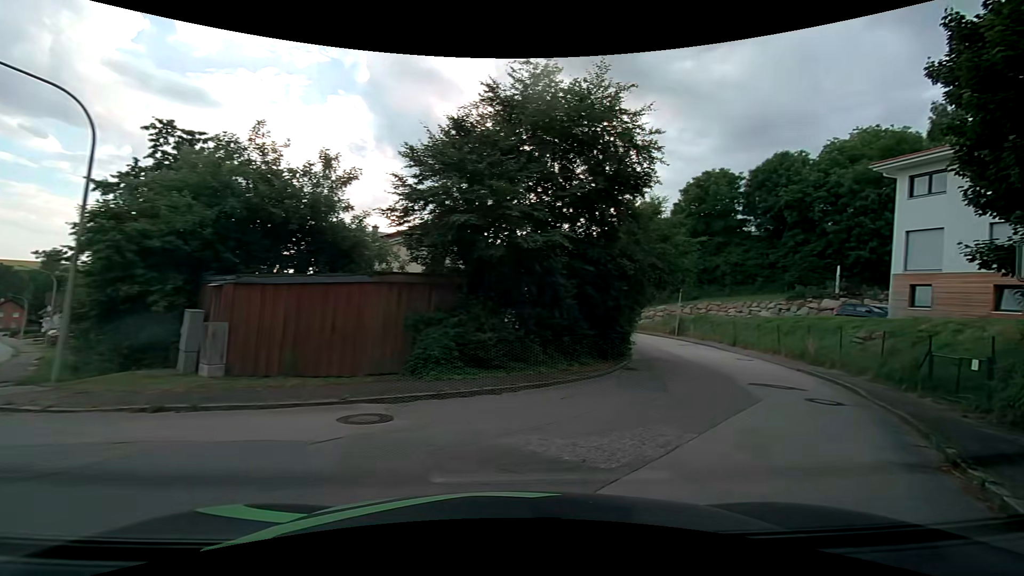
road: tertiary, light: Day
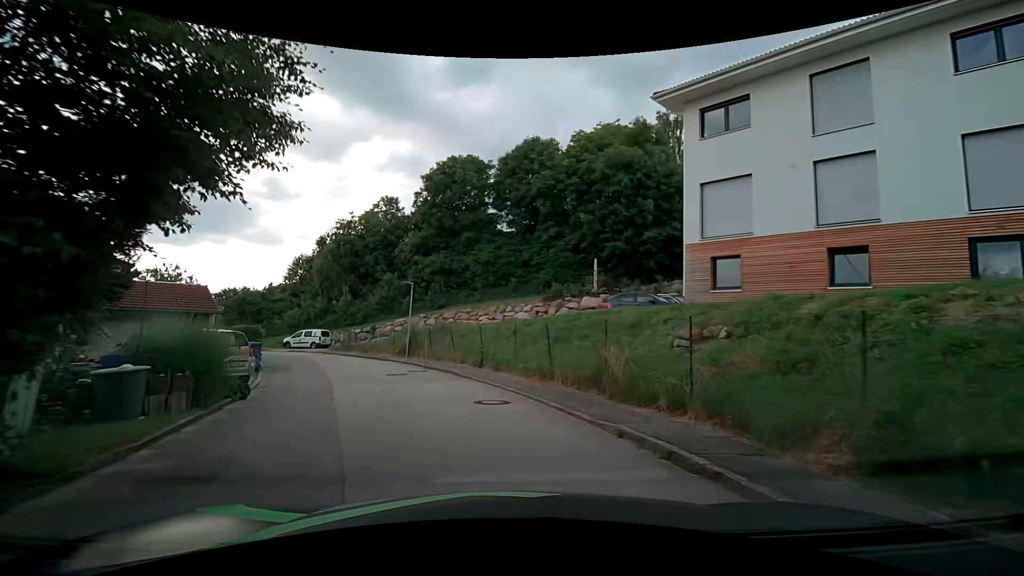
(+6.5, +13.0) m; +28°
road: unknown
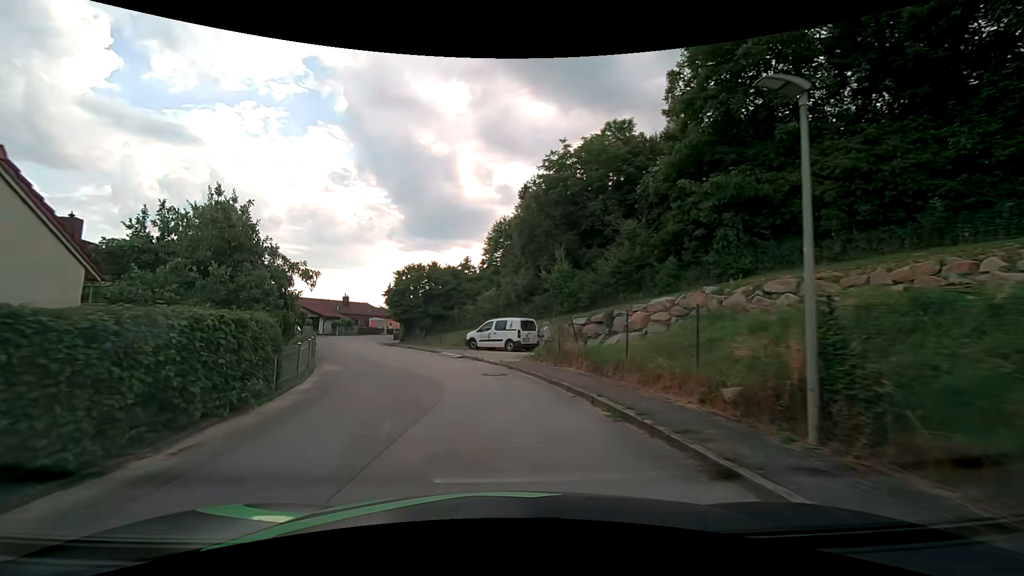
(-4.6, +22.3) m; -24°
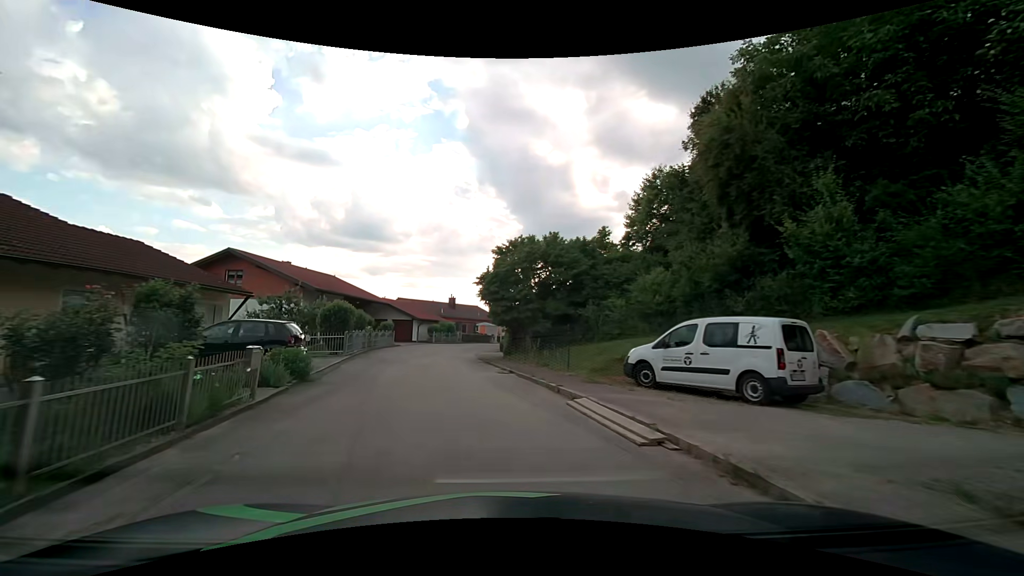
(-1.9, +15.2) m; -13°
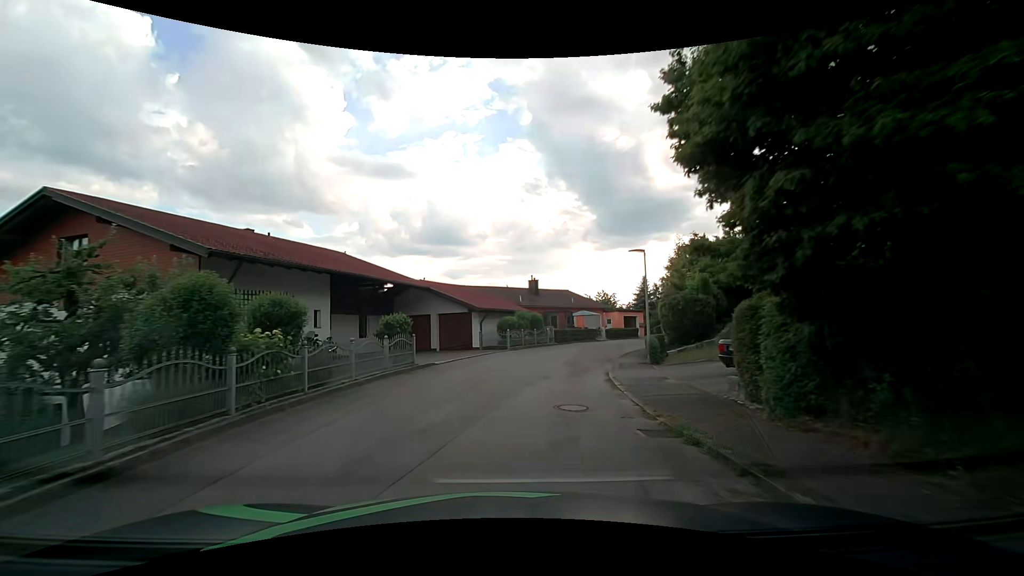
(-2.2, +21.1) m; -9°
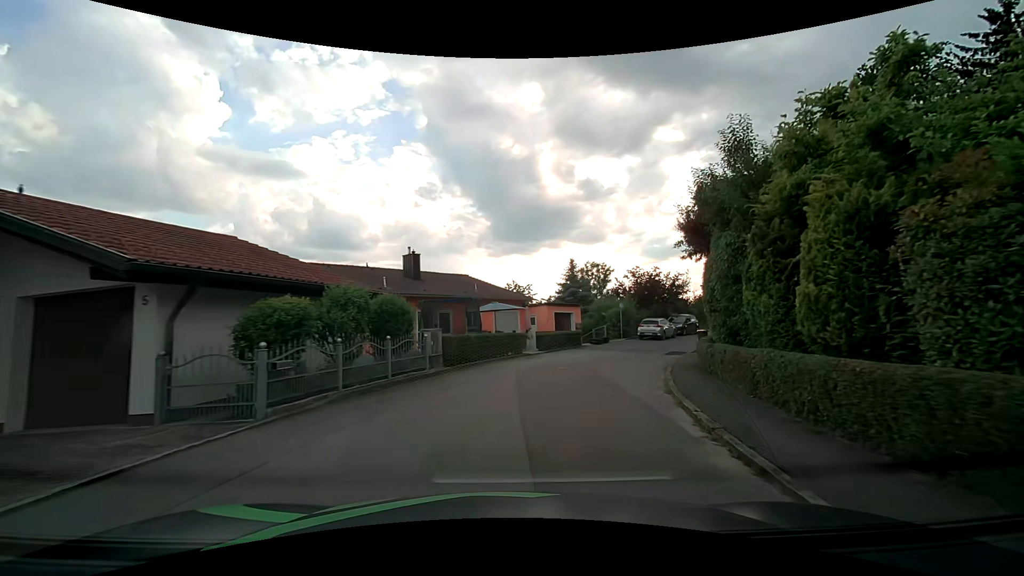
(+1.3, +19.7) m; +11°
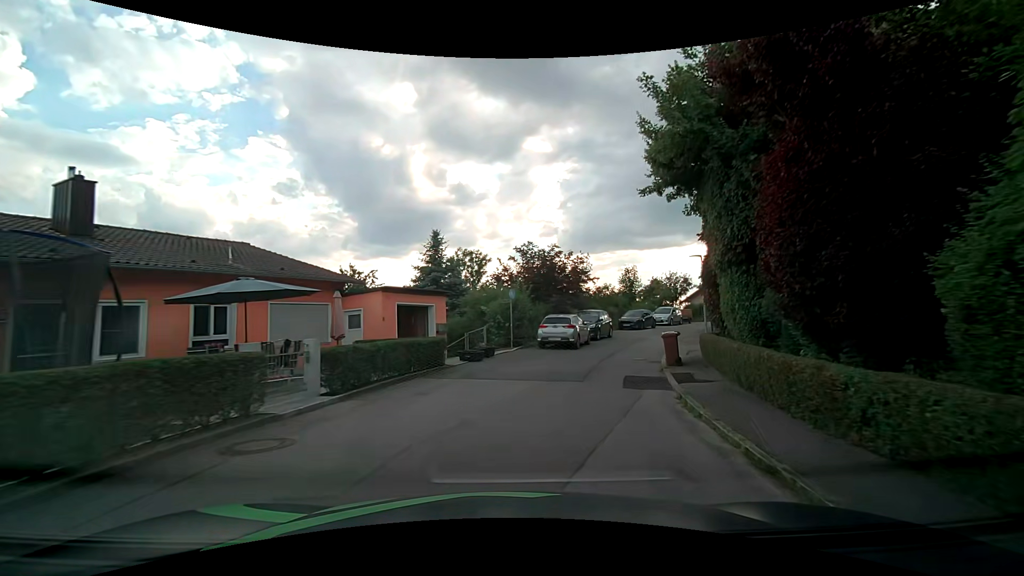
(+1.8, +14.3) m; +14°
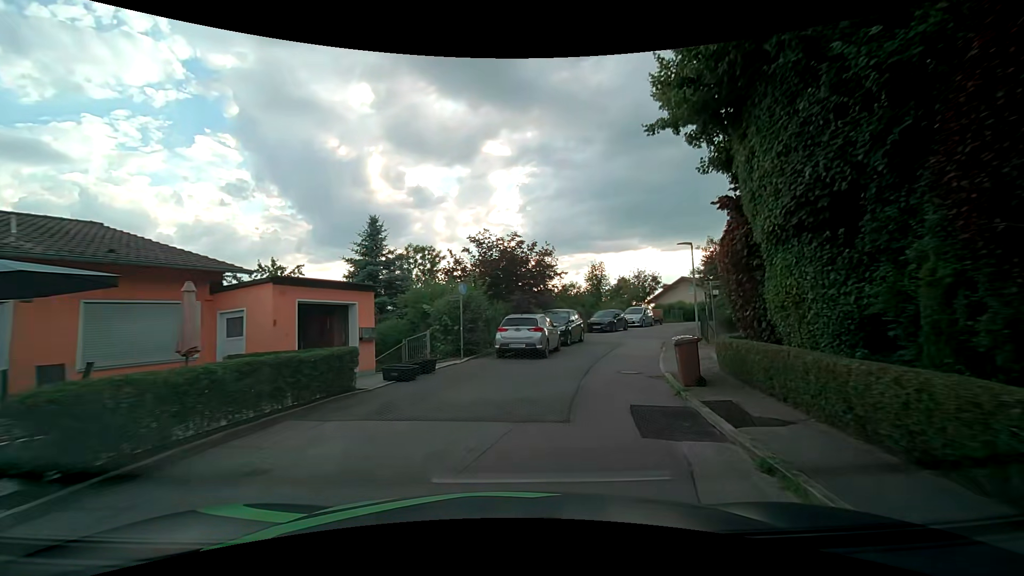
(+0.2, +4.8) m; +5°
(+1, +10) (+4, +20) (+7, +29) (+12, +38) (+17, +46) (+23, +54) (+30, +62) (+37, +68) (+45, +74) (+53, +80) m
